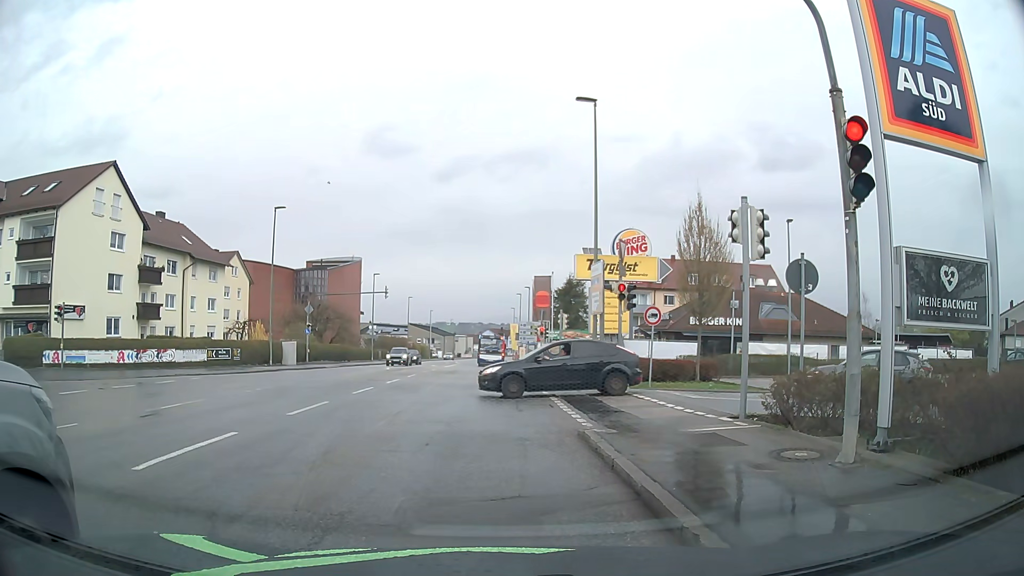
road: tertiary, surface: asphalt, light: Day
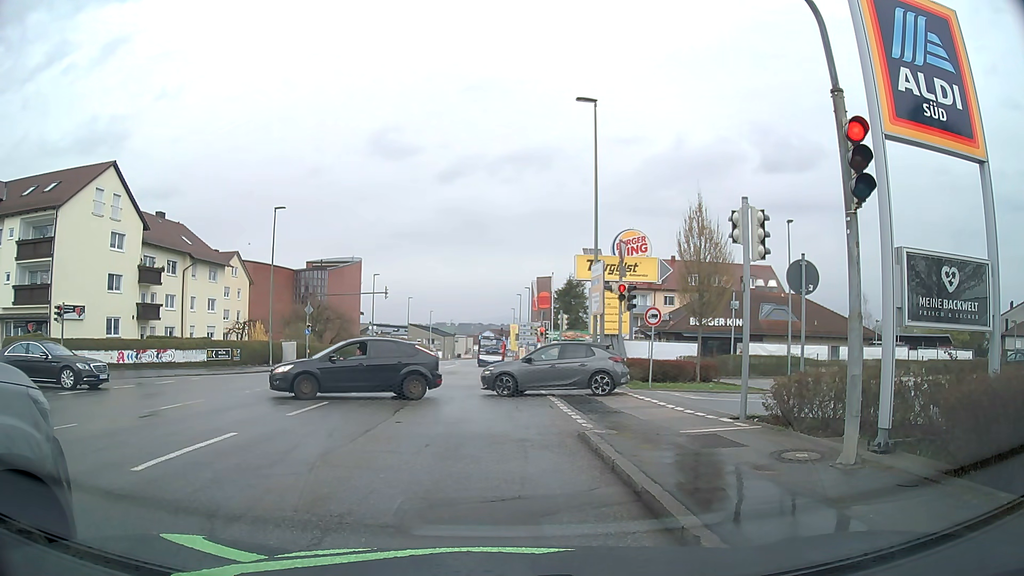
(0.0, +0.1) m; 0°
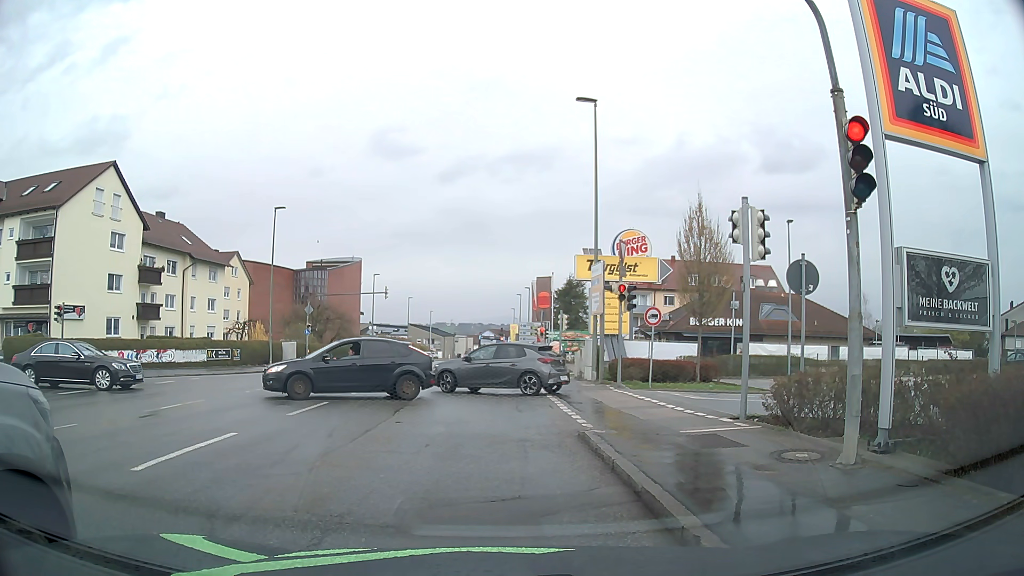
(0.0, 0.0) m; 0°
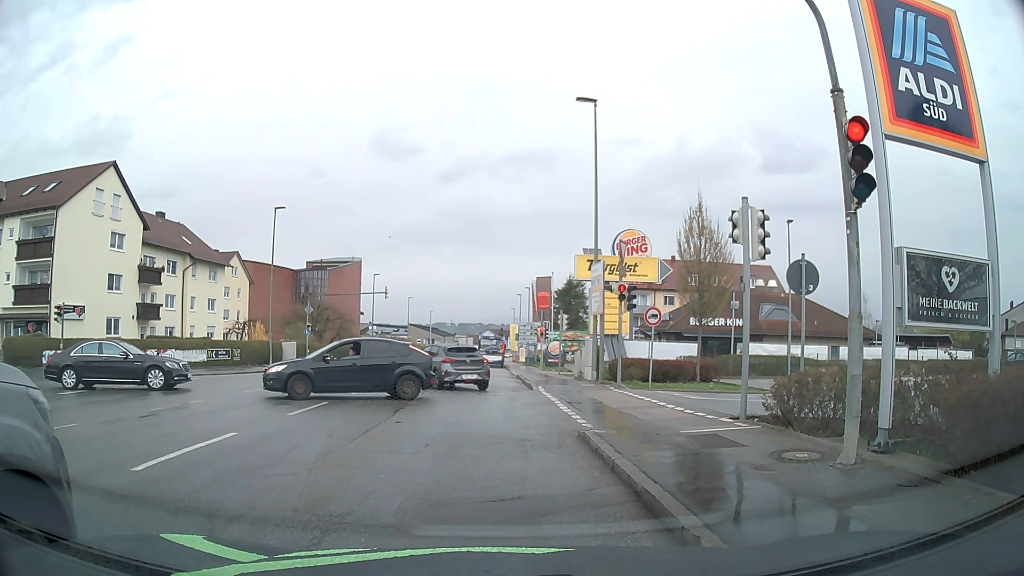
(0.0, 0.0) m; 0°
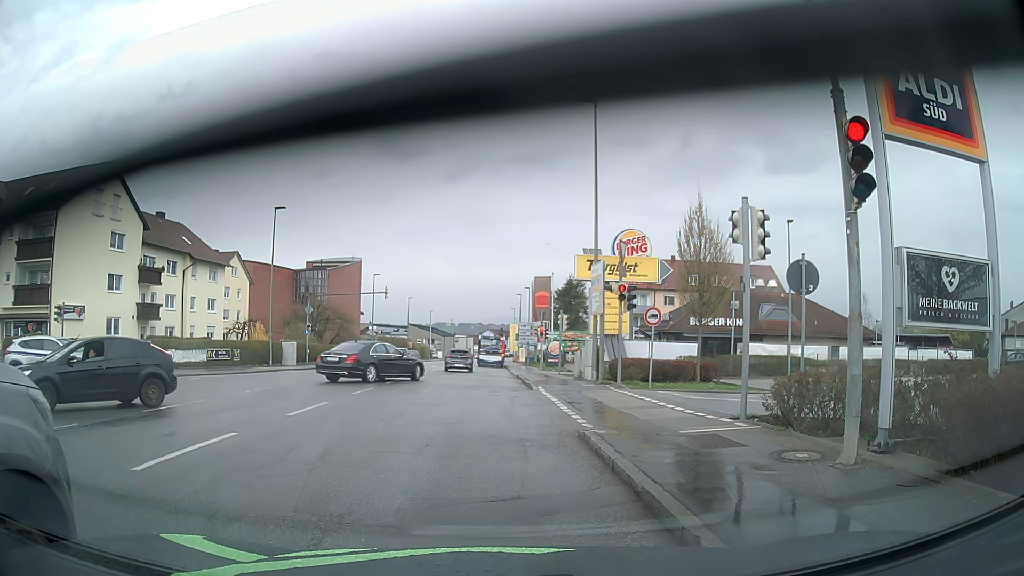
(0.0, 0.0) m; 0°
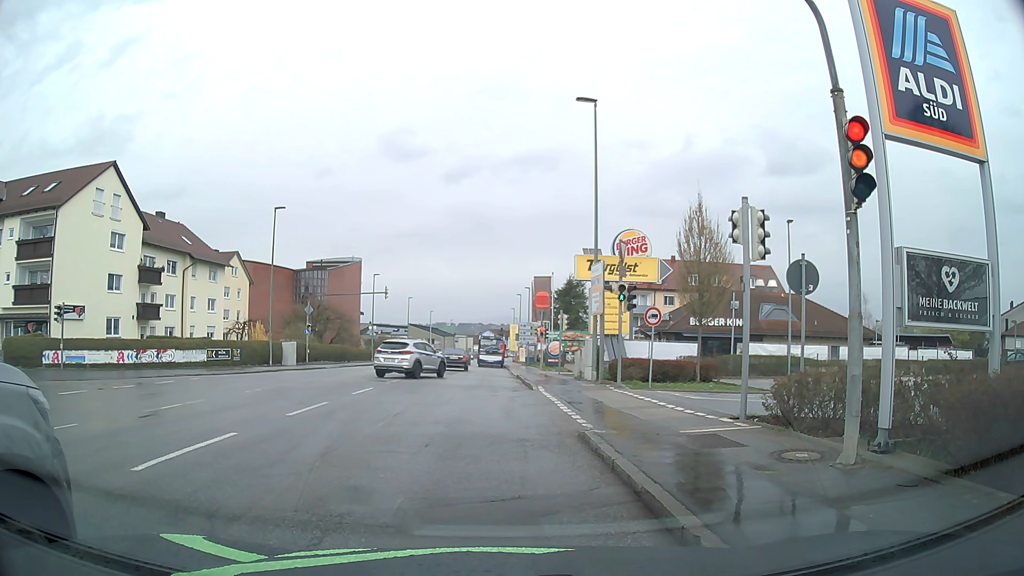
(0.0, 0.0) m; 0°
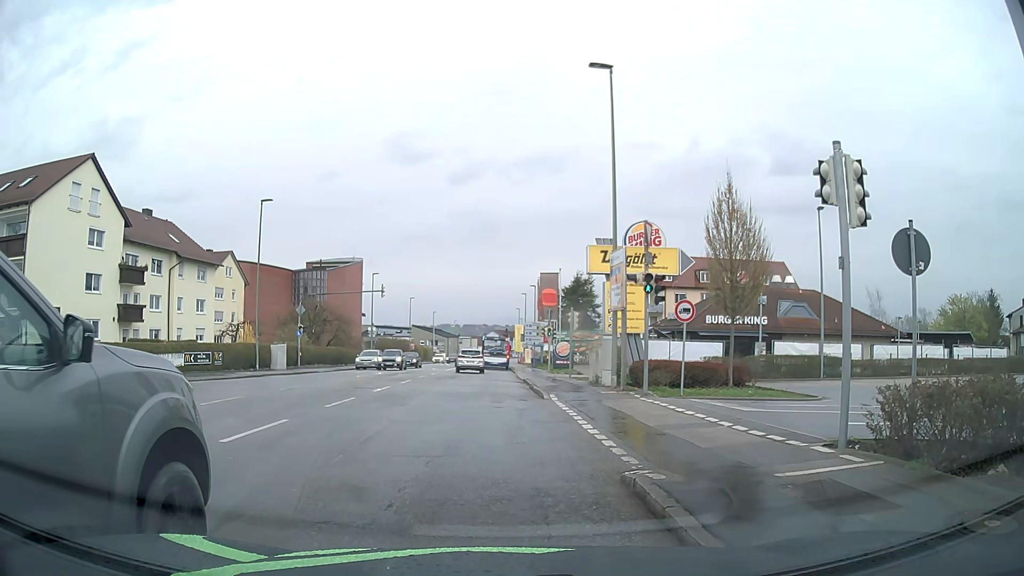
(-0.1, +3.6) m; -2°
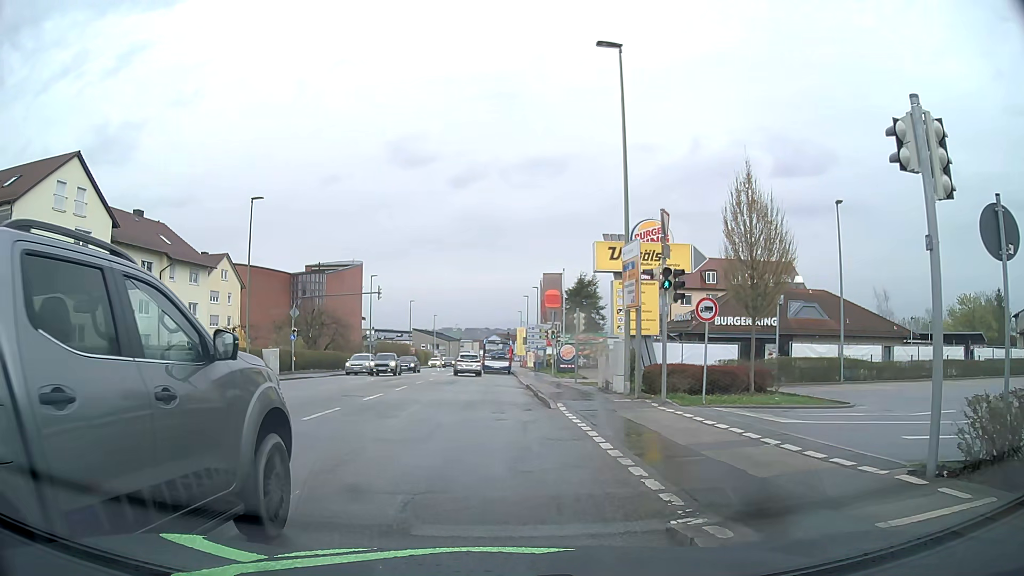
(0.0, +2.0) m; -1°
(0, +10) (0, +20) (0, +30) (0, +40) (0, +50) (0, +60) (0, +70) (-1, +80) (-2, +90) (-3, +100) m
